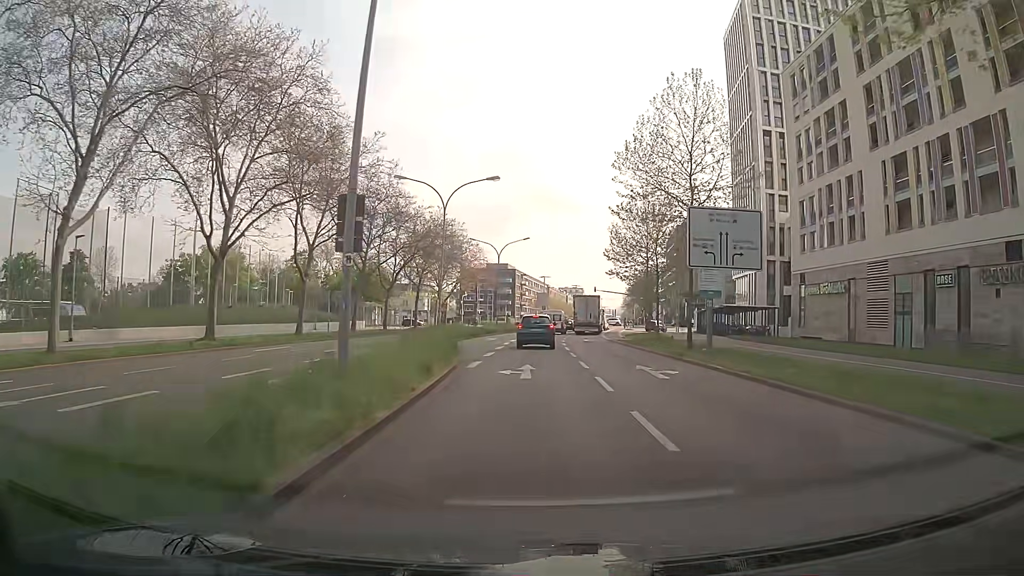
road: secondary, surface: asphalt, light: Day
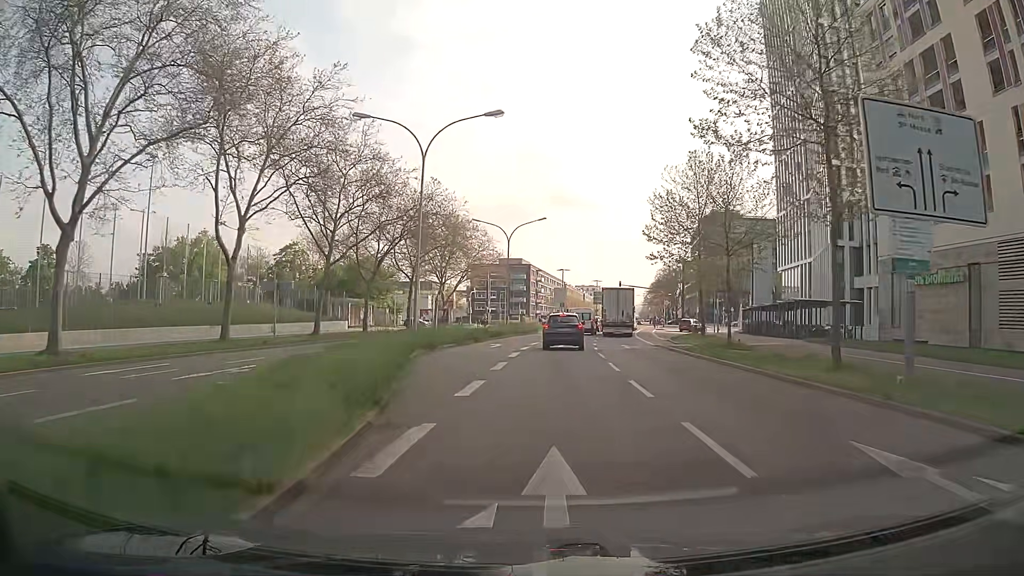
(-0.4, +13.2) m; -2°
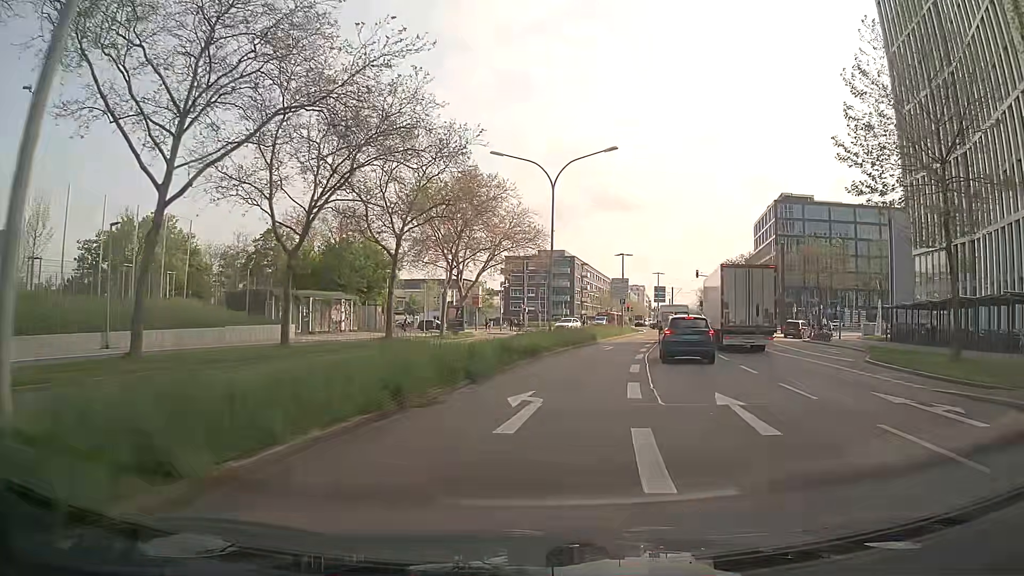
(-1.3, +24.2) m; -5°
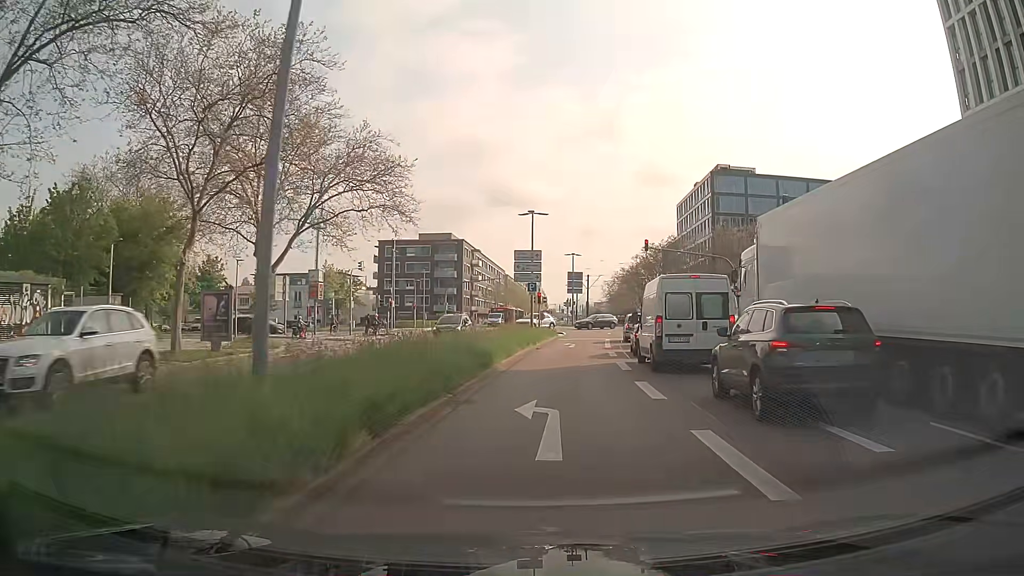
(+2.4, +26.5) m; +10°
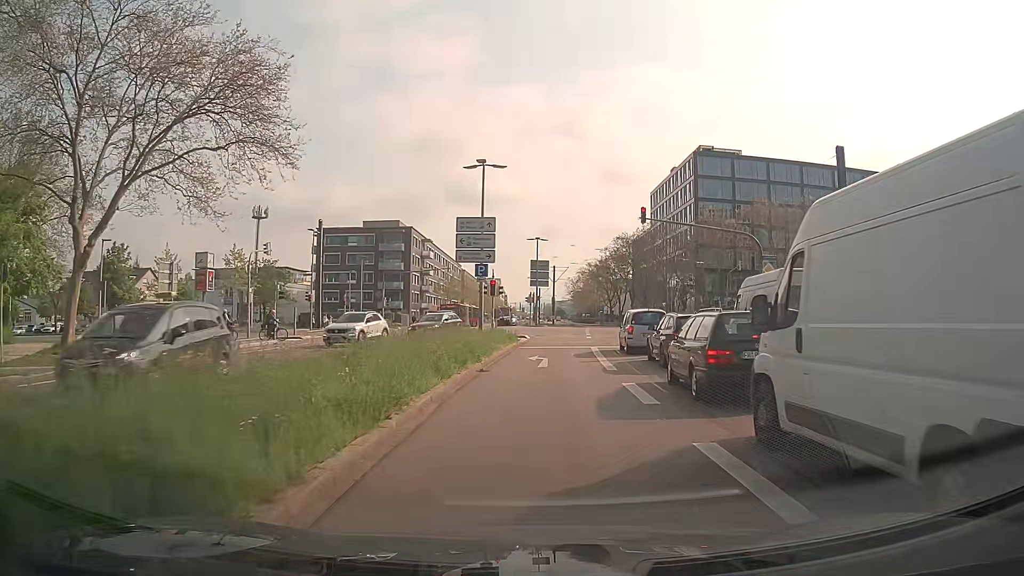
(+0.4, +14.0) m; +3°
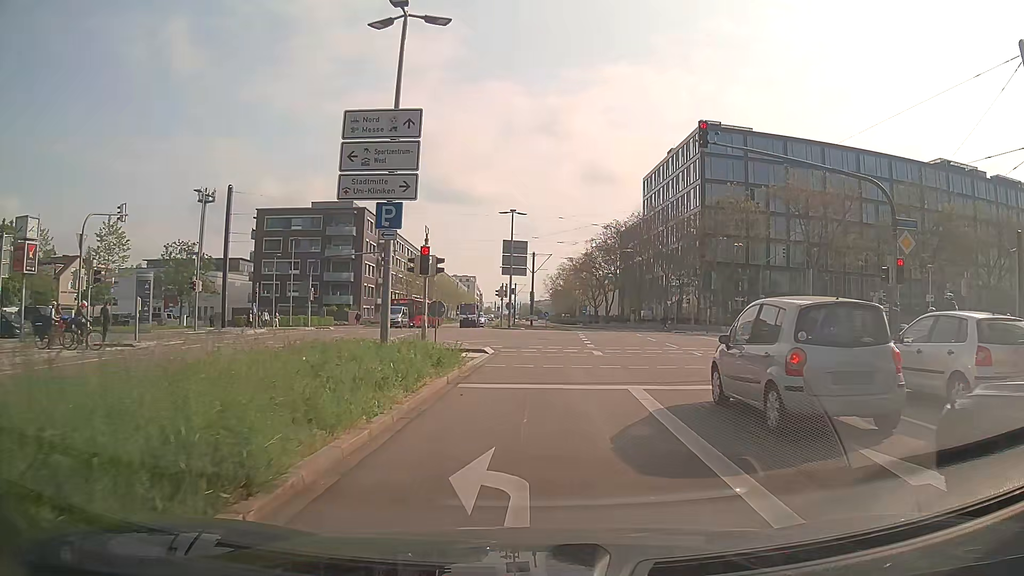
(+0.3, +16.2) m; +3°
